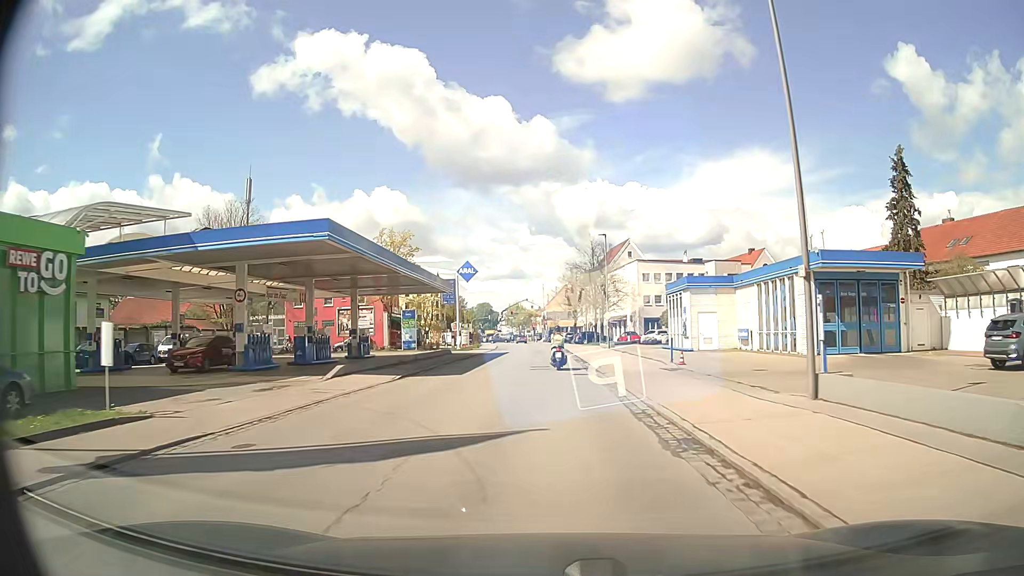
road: secondary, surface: asphalt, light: Day
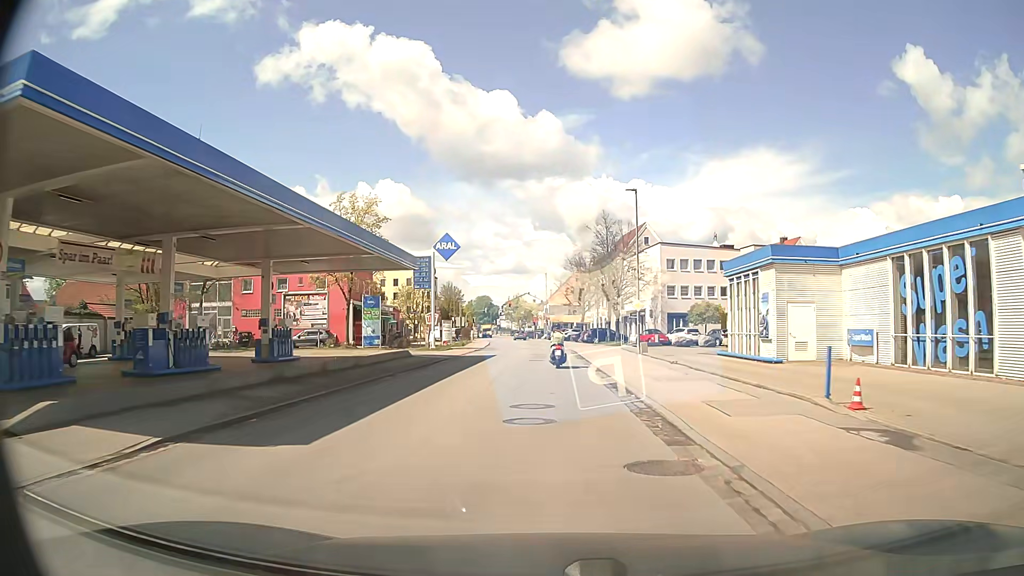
(0.0, +14.9) m; 0°
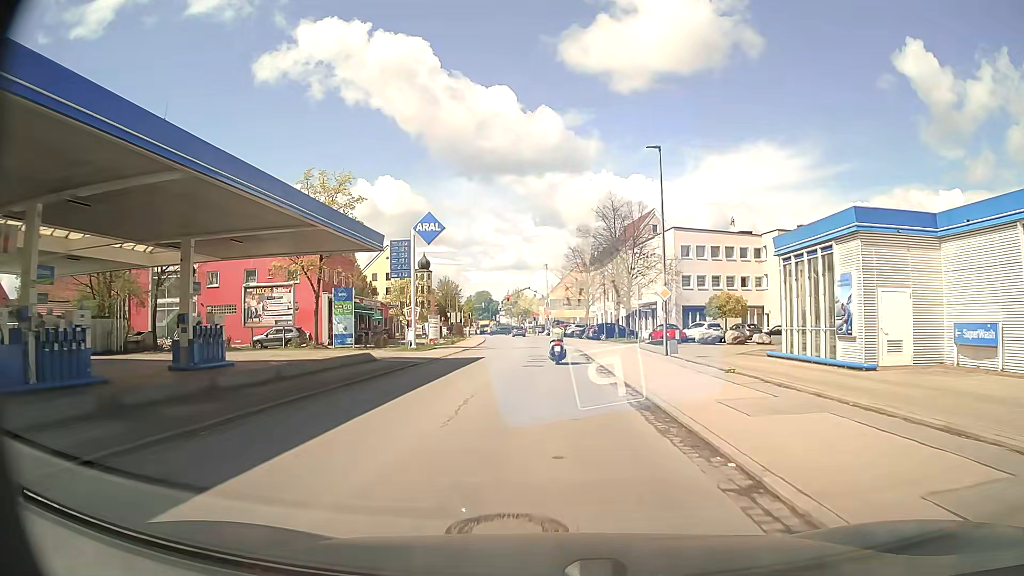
(0.0, +7.4) m; 0°
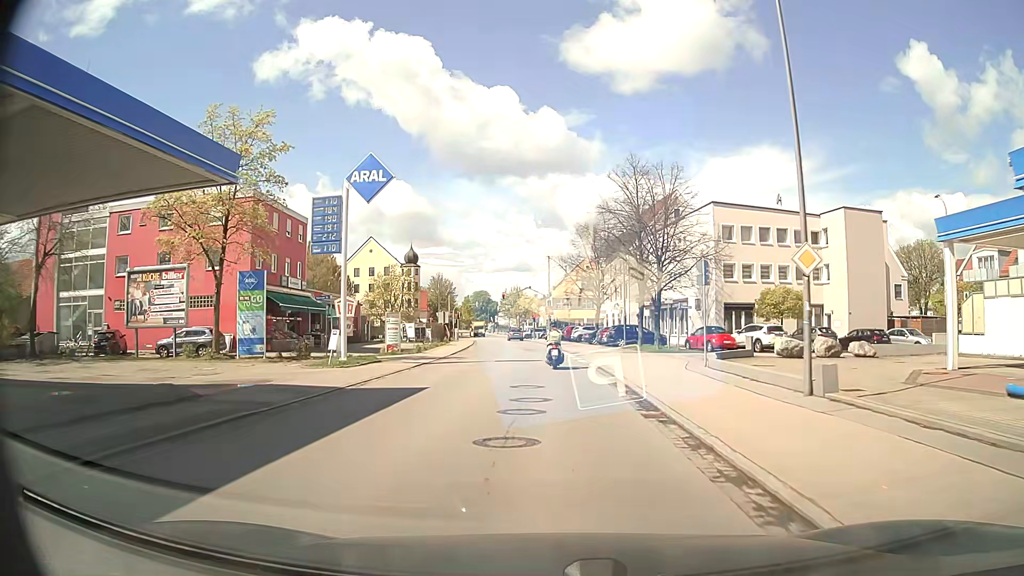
(-0.1, +14.3) m; 0°
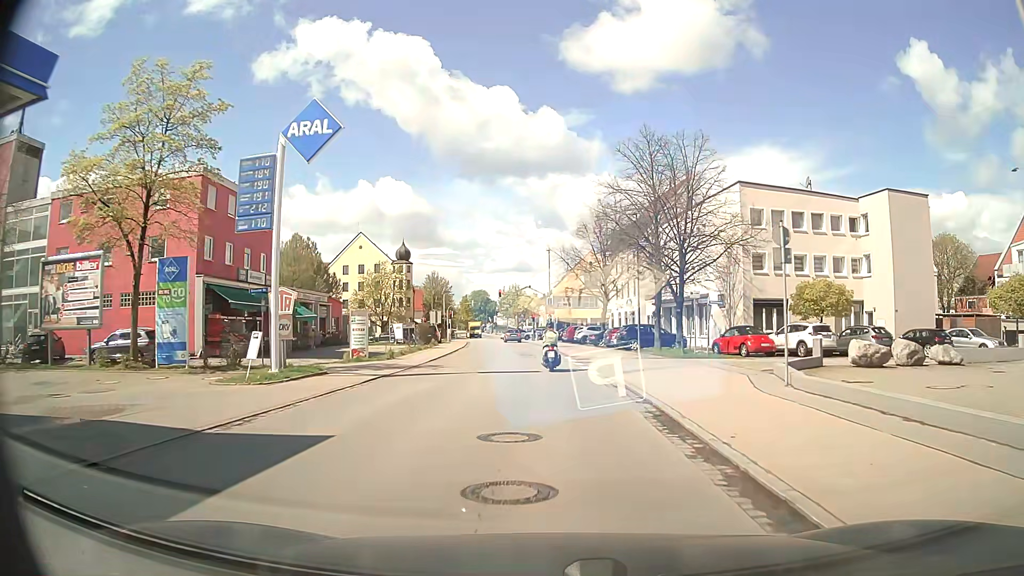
(0.0, +6.9) m; 0°
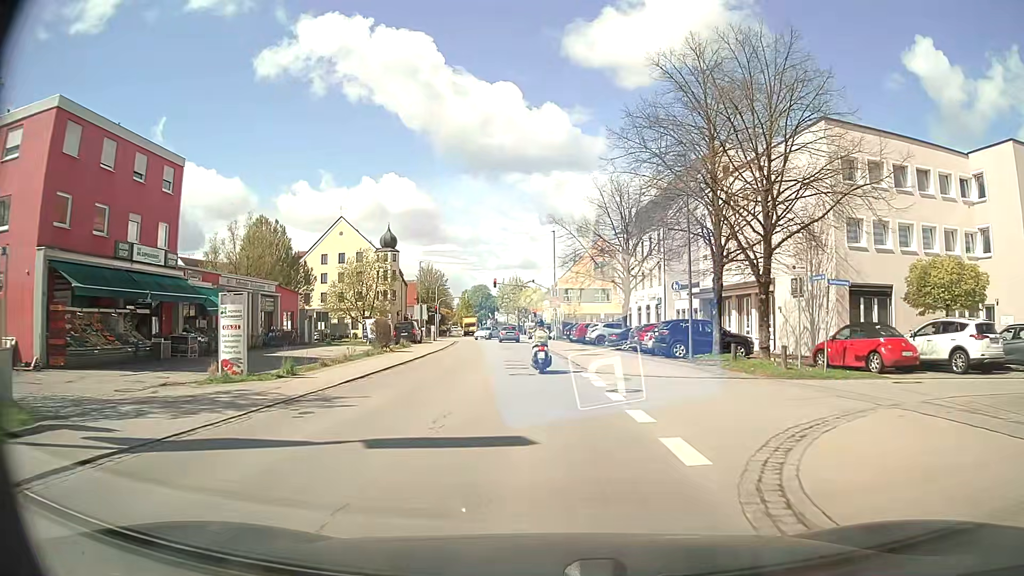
(0.0, +13.2) m; 0°
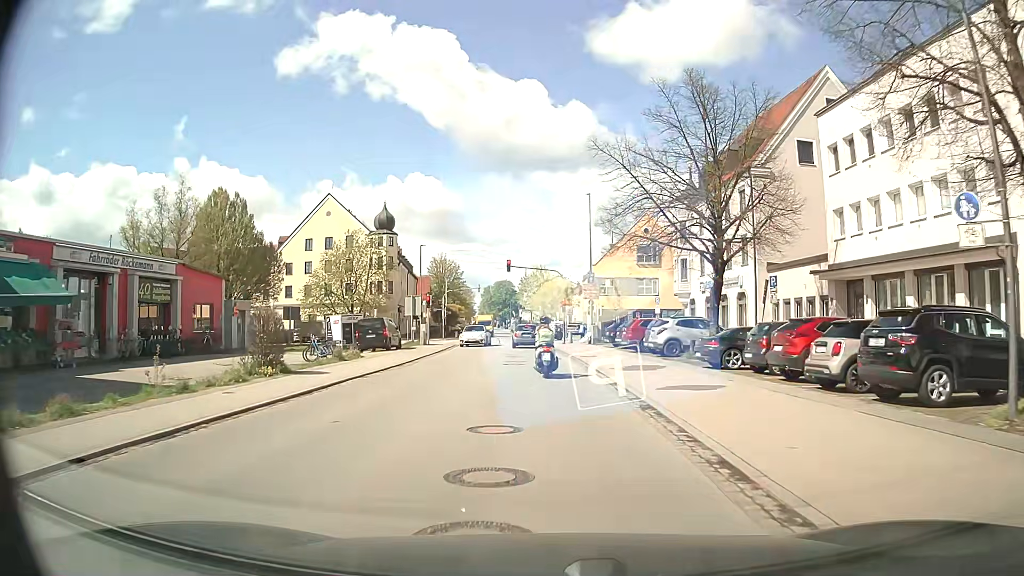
(-0.3, +17.6) m; -2°
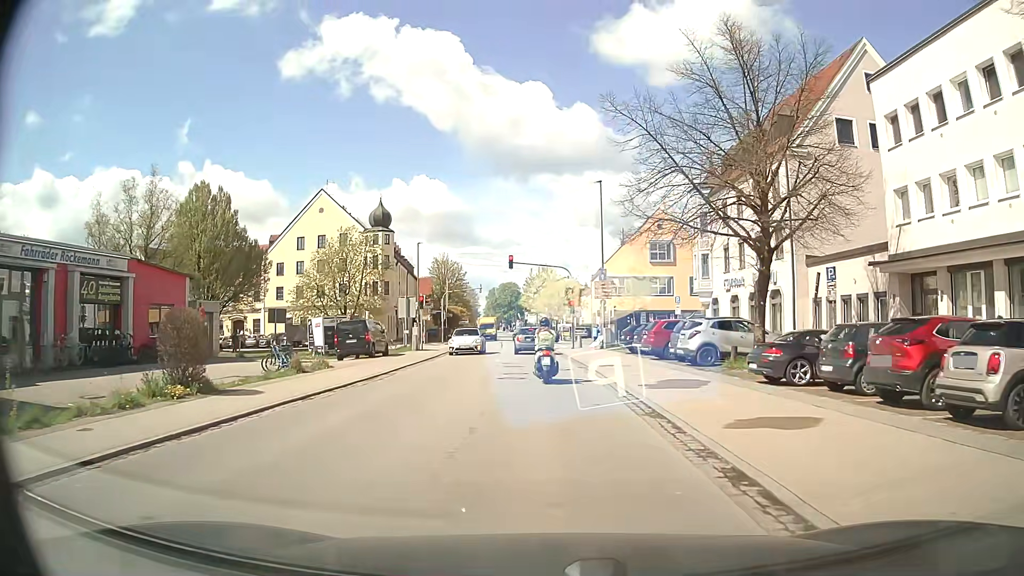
(0.0, +4.9) m; 0°
